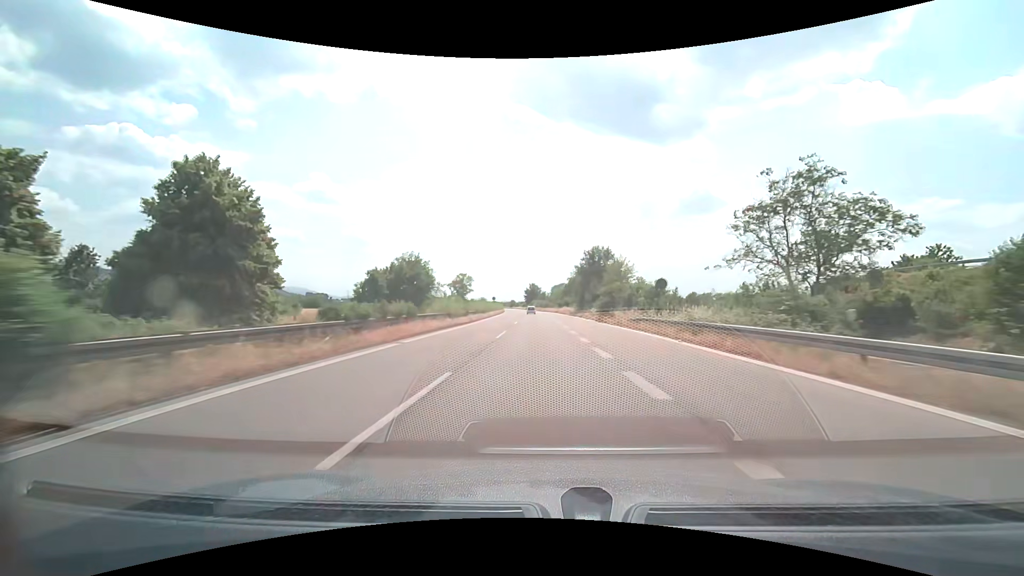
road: trunk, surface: asphalt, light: Day
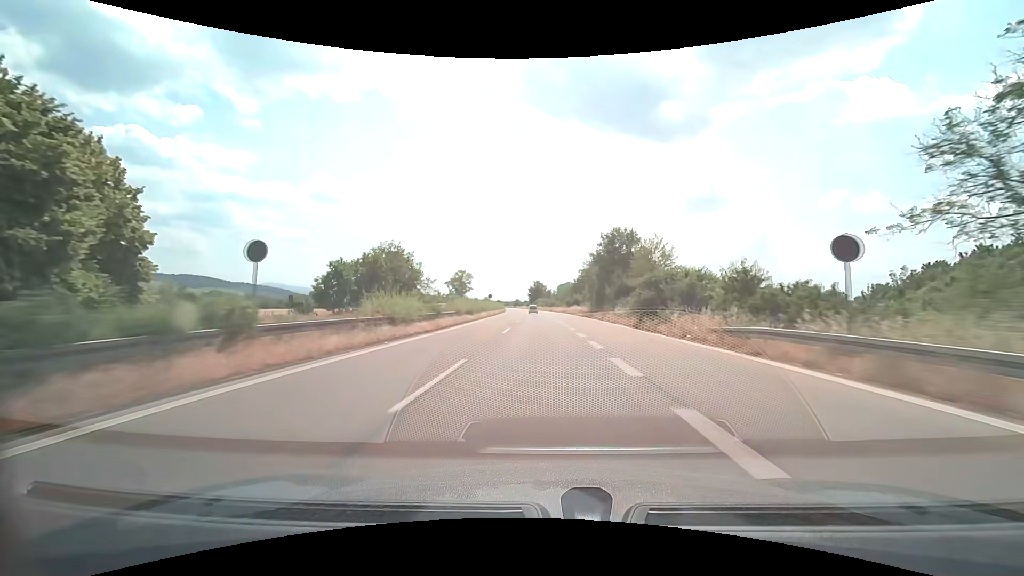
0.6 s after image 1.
(-0.1, +15.8) m; -1°
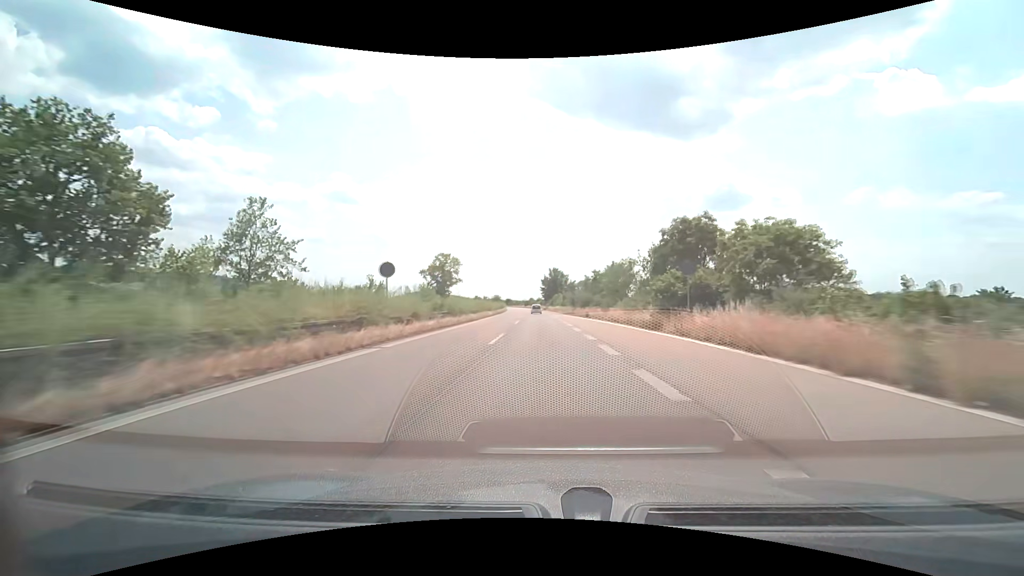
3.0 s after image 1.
(-1.1, +62.1) m; -2°
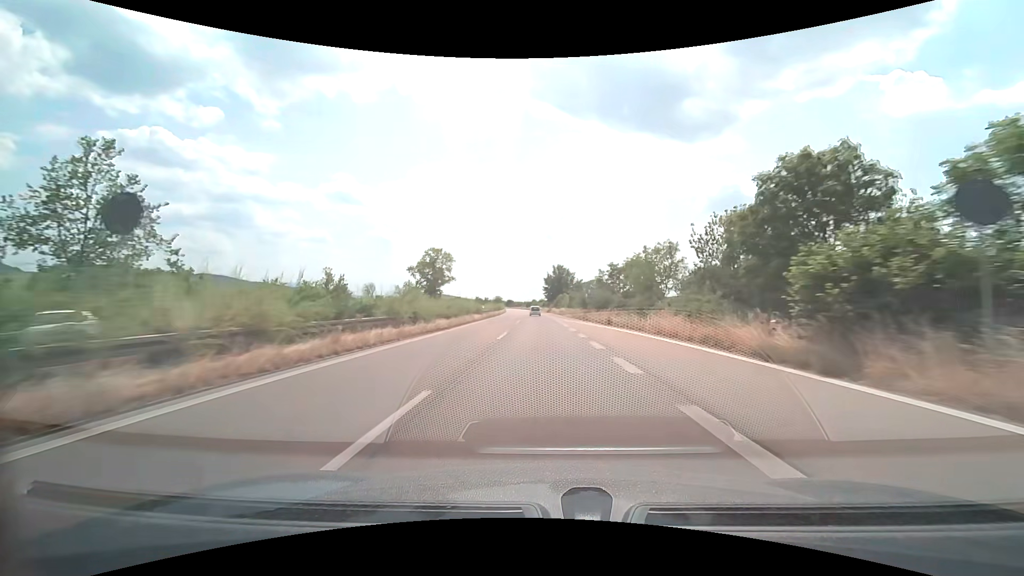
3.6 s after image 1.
(-0.1, +15.1) m; 0°
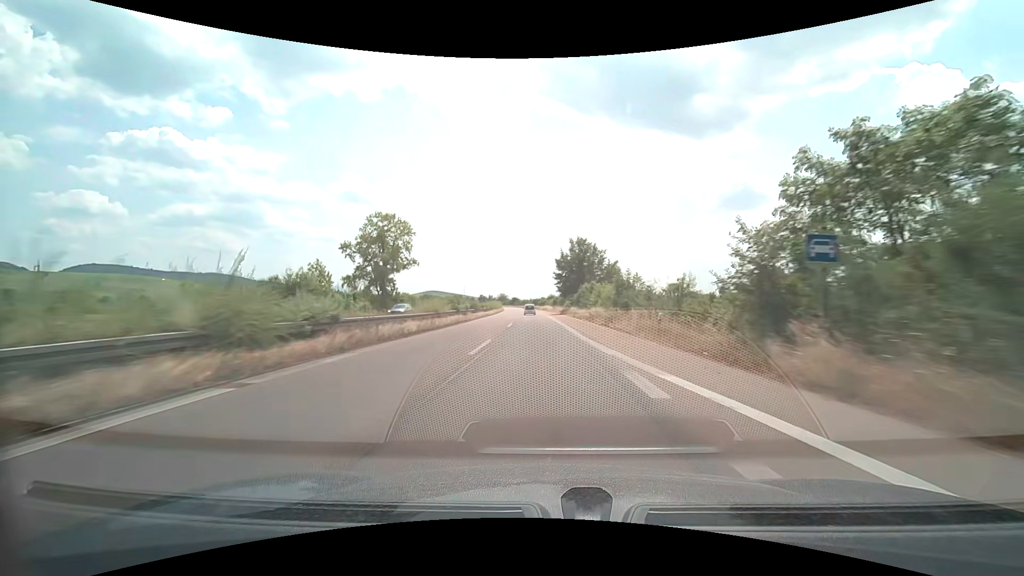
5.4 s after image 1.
(-0.4, +44.5) m; -1°
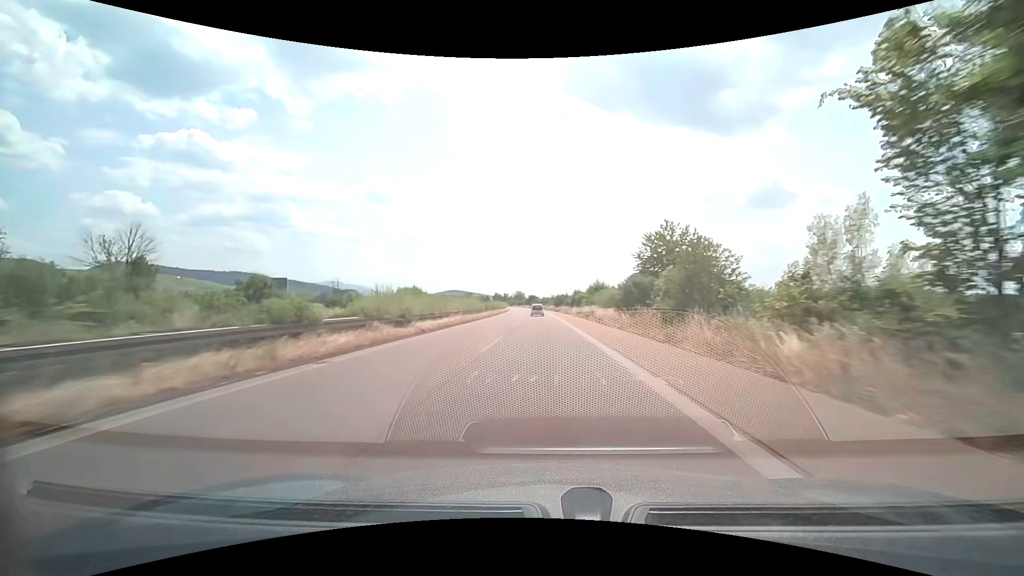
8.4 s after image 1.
(-1.7, +71.7) m; -3°
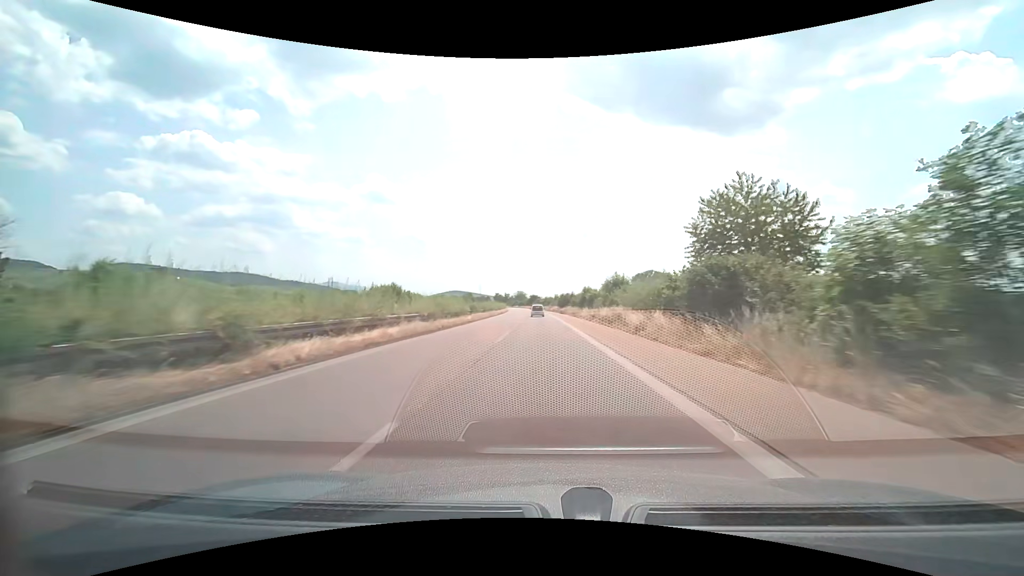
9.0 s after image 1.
(0.0, +14.0) m; 0°
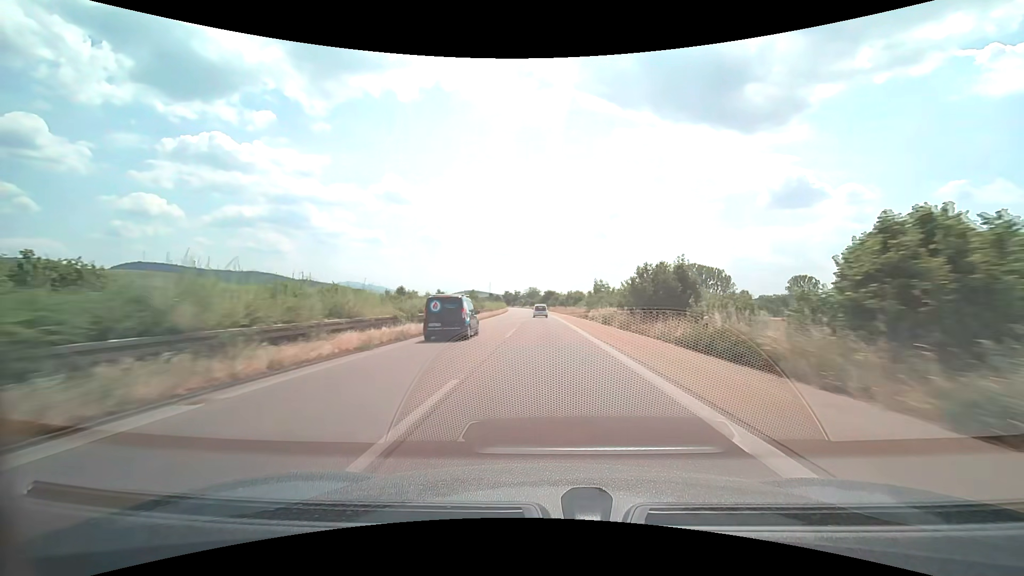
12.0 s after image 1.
(-1.3, +68.8) m; -2°
(0, +10) (0, +20) (0, +30) (0, +40) (-1, +50) (-1, +60) (-1, +70) (-2, +80) (-2, +90) (-2, +100) m
